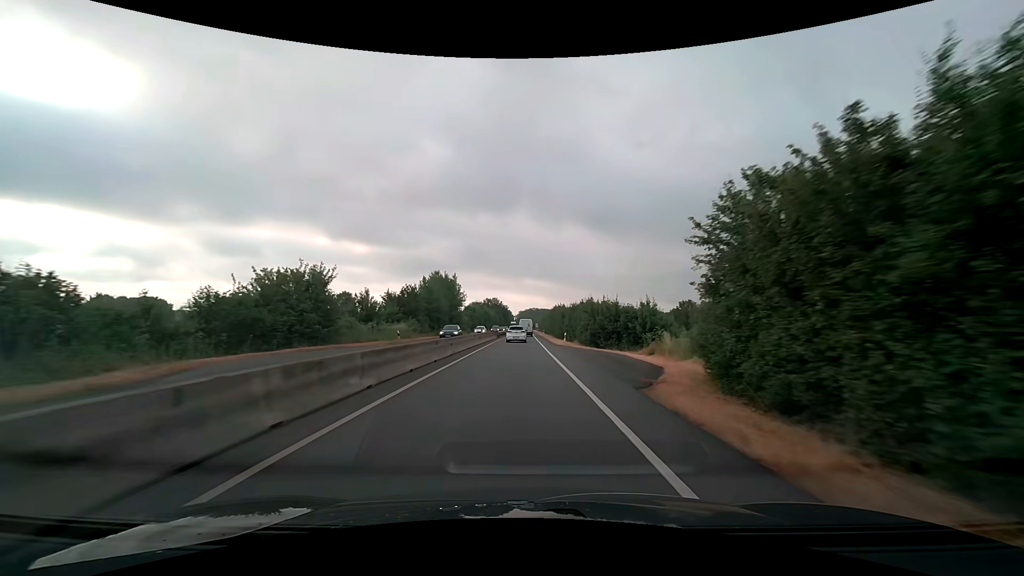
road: trunk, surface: asphalt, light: Day
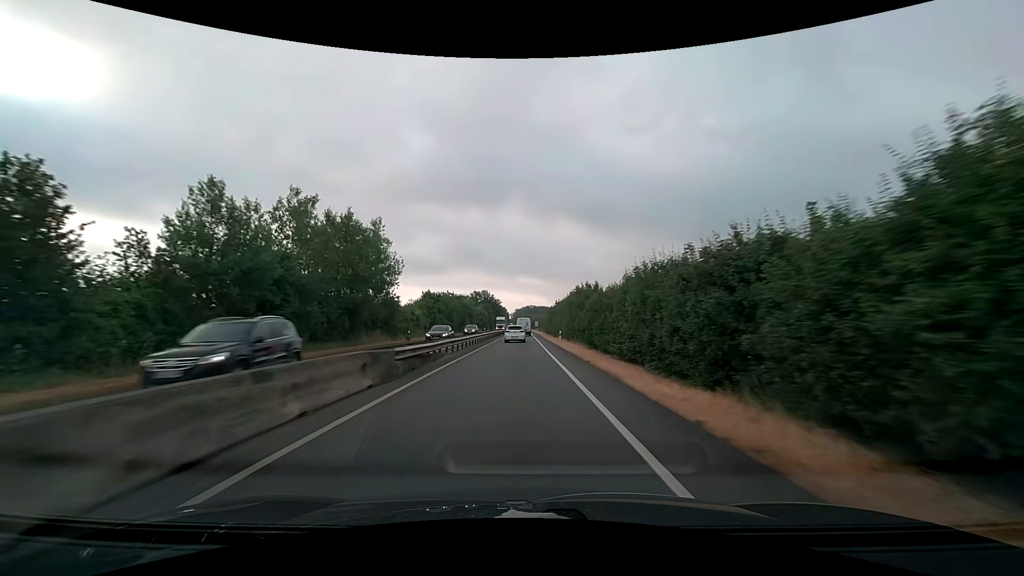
(+0.3, +47.4) m; +1°
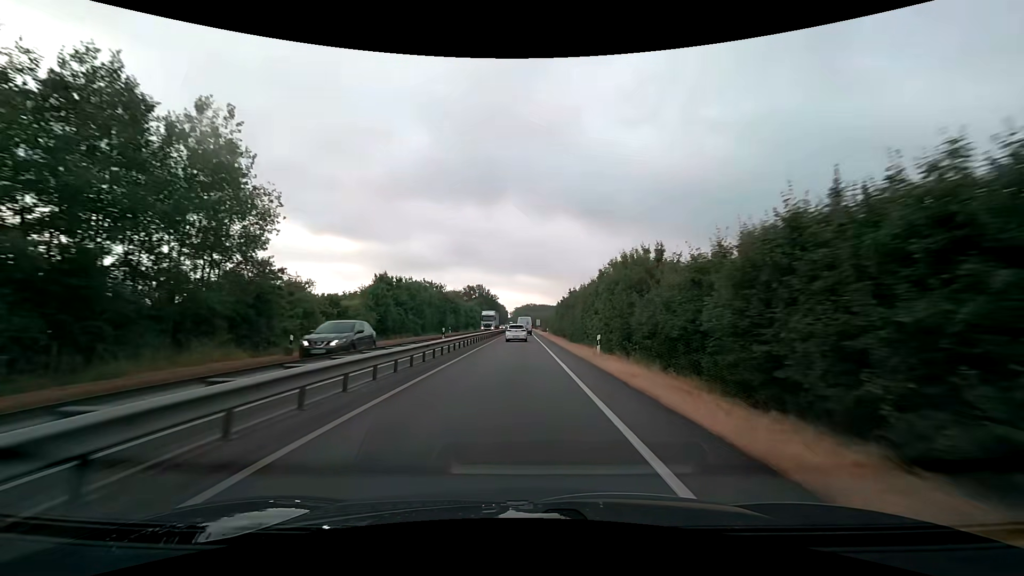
(0.0, +23.6) m; 0°
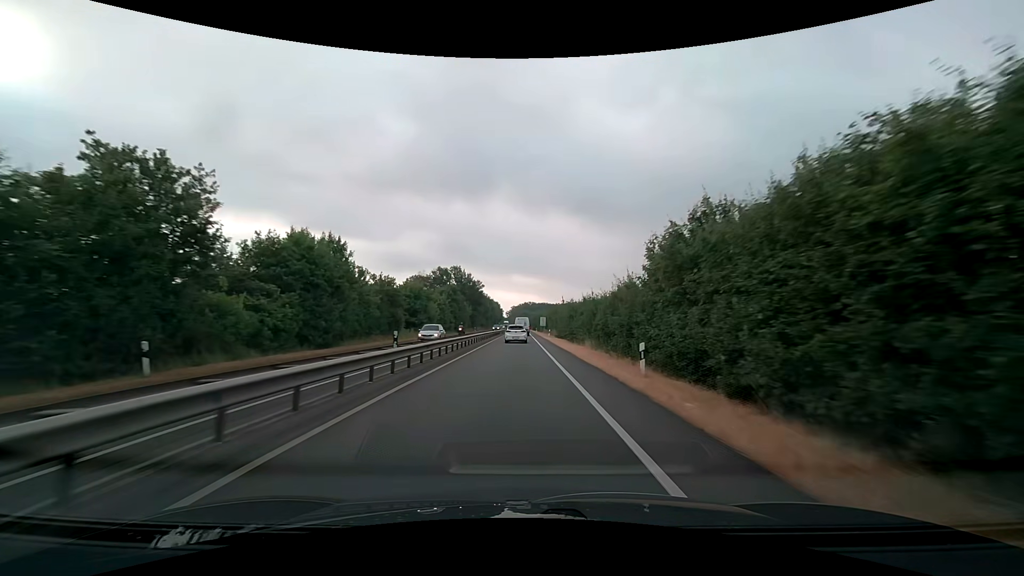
(+0.4, +58.3) m; +1°
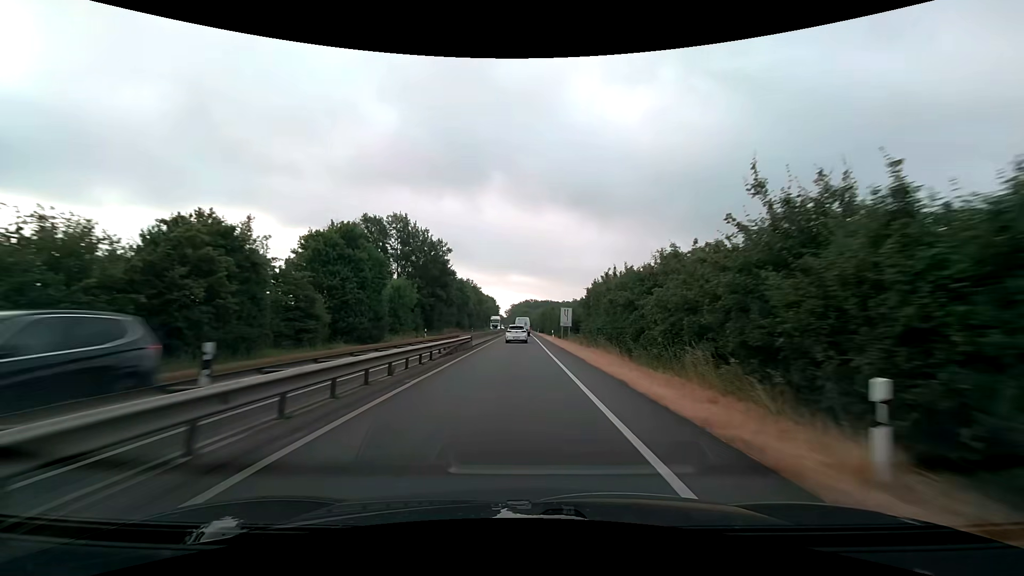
(-0.2, +59.0) m; 0°
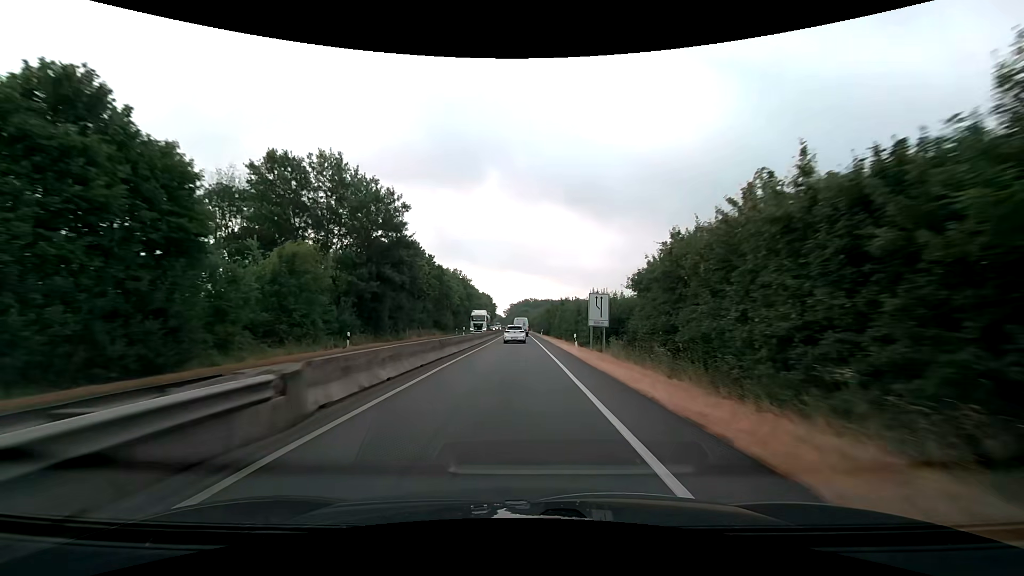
(0.0, +24.1) m; 0°
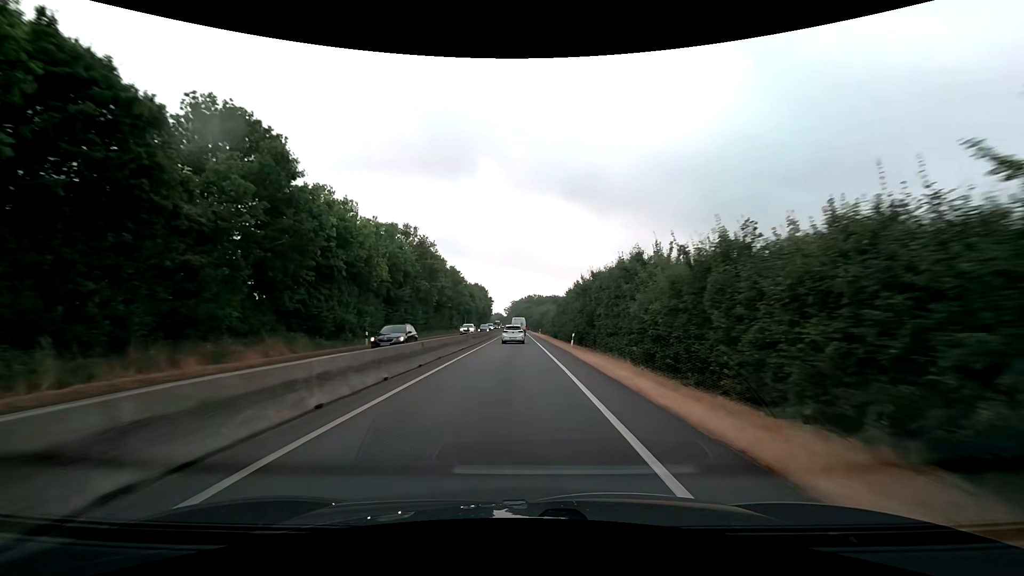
(0.0, +48.3) m; 0°
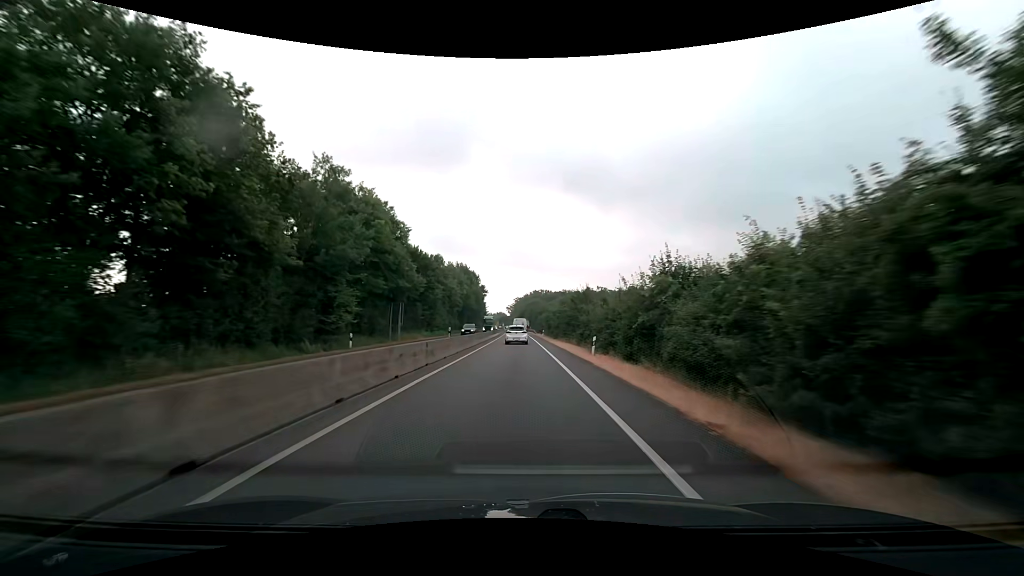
(-0.1, +59.7) m; -1°
(0, +10) (0, +20) (0, +30) (0, +40) (0, +50) (0, +60) (0, +70) (0, +80) (0, +90) (0, +100) m
